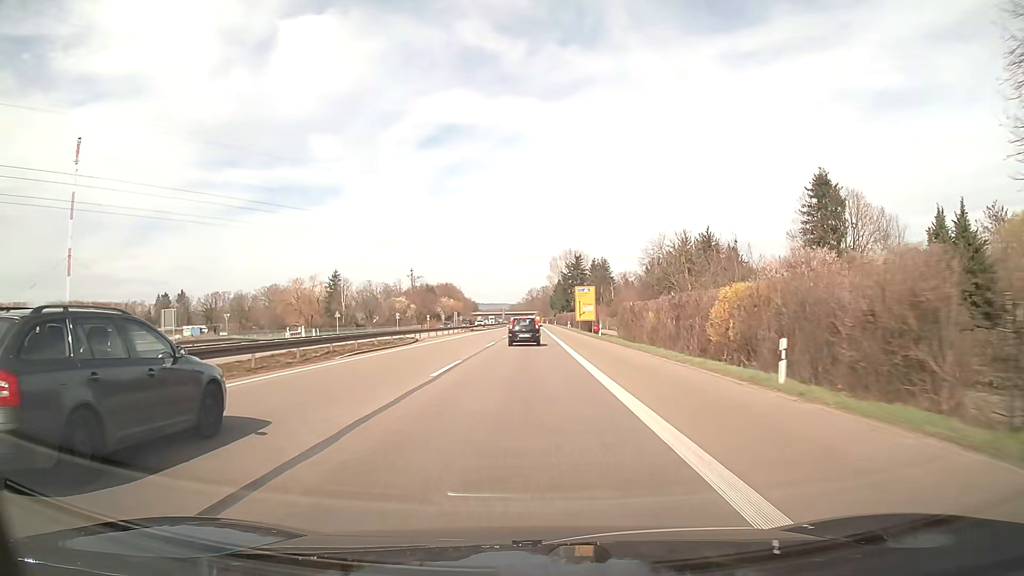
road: trunk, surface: asphalt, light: Day
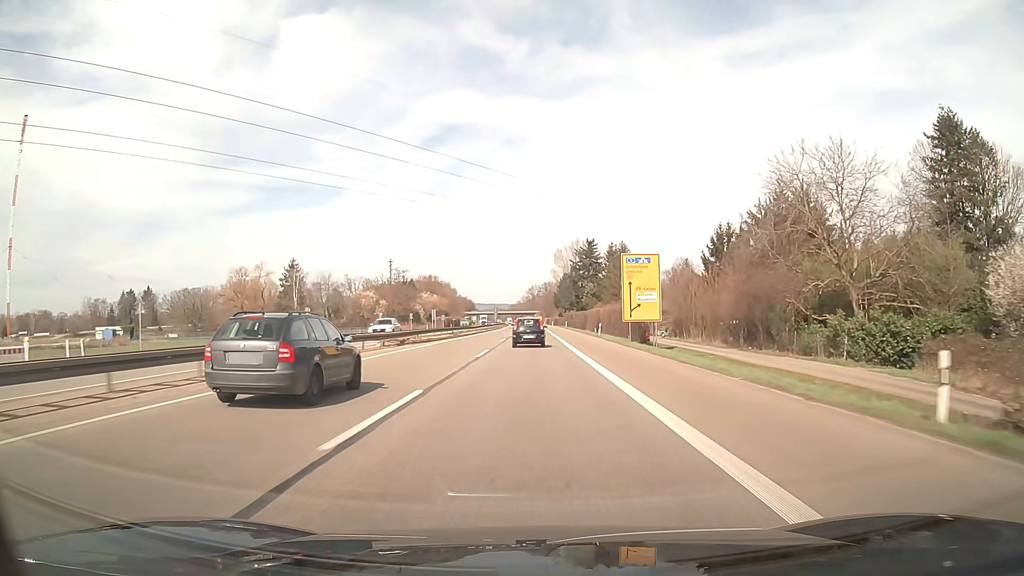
(-0.1, +46.2) m; 0°
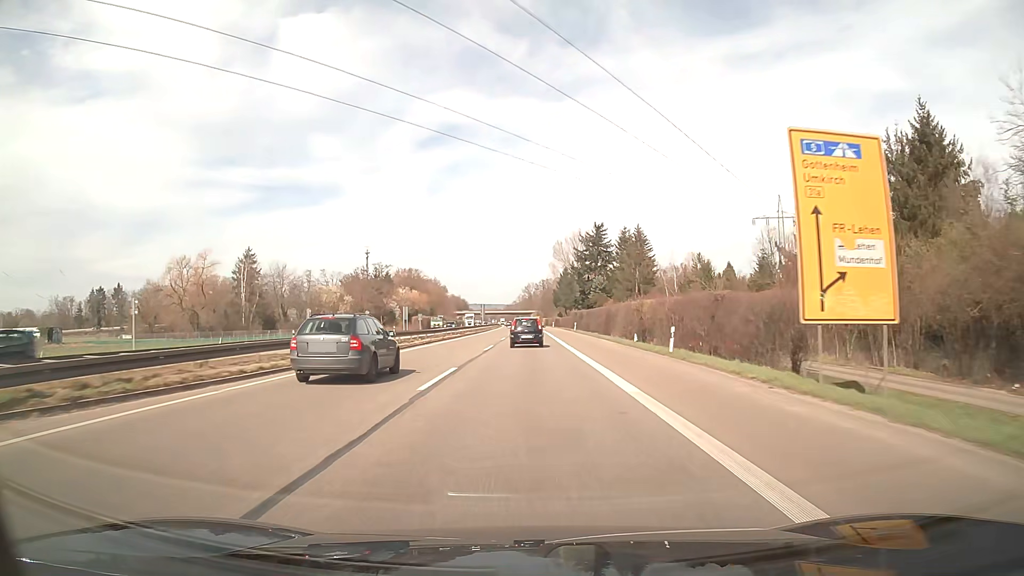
(+0.1, +31.0) m; 0°
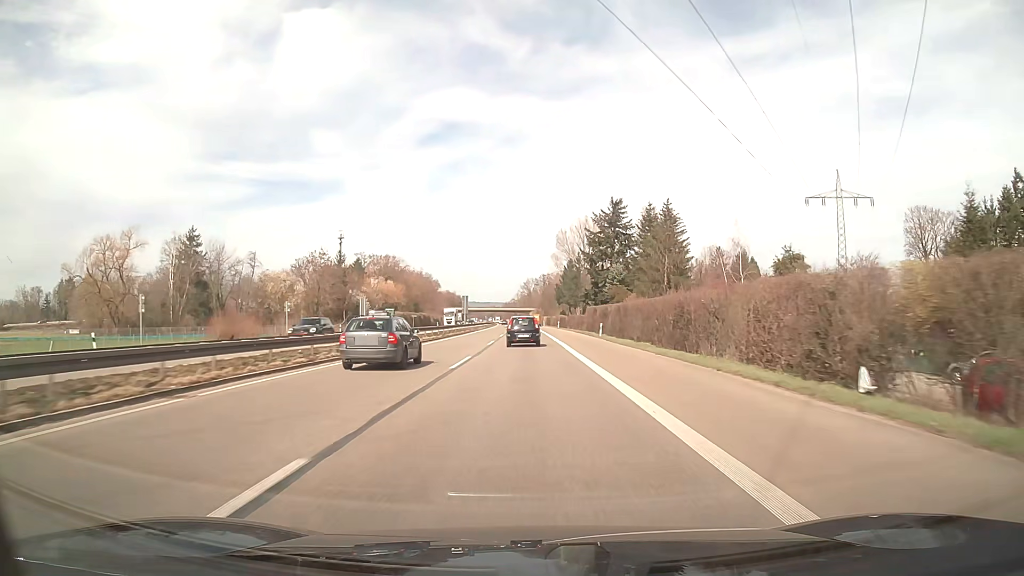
(0.0, +31.0) m; 0°
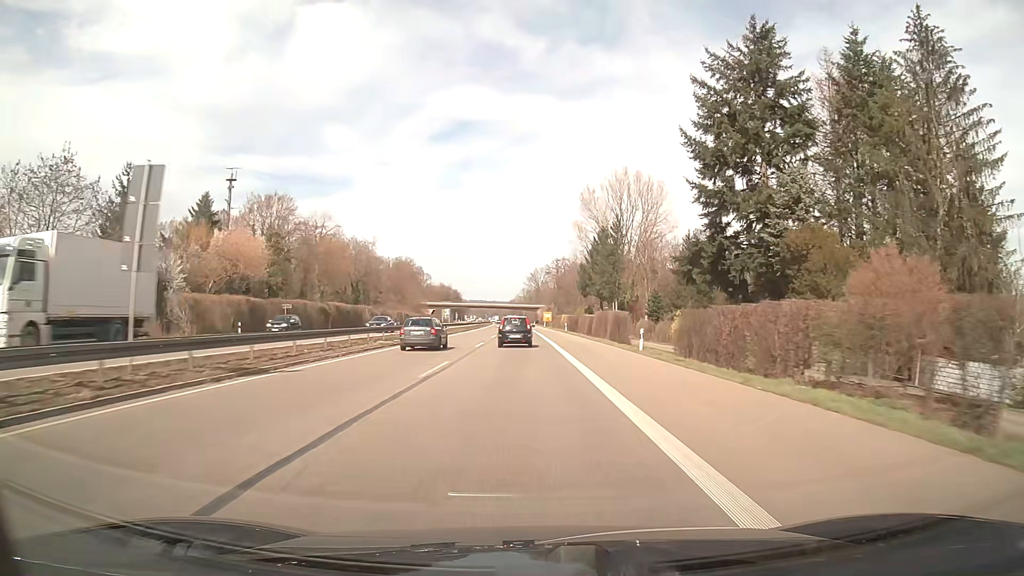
(-0.2, +77.0) m; -1°
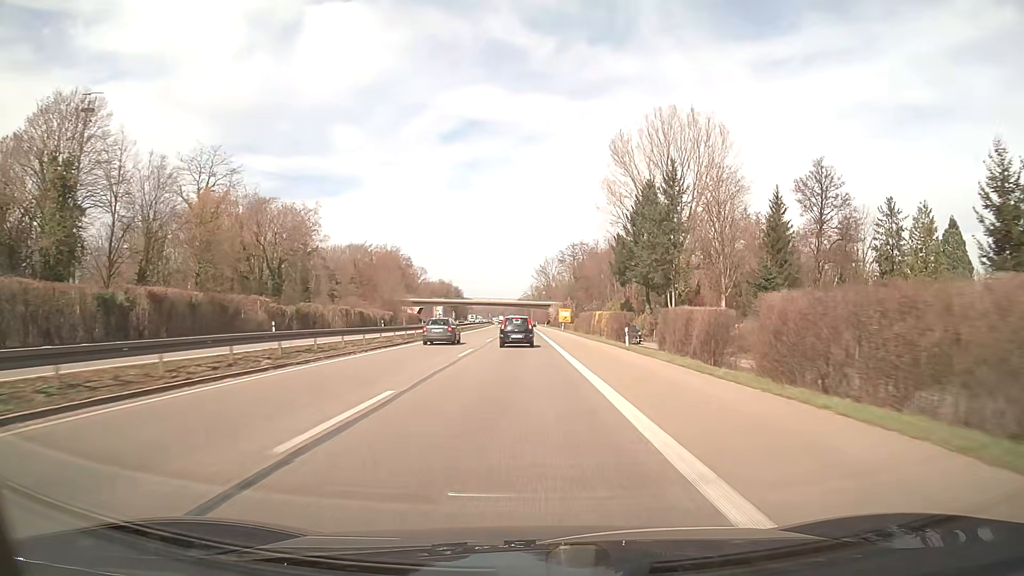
(-0.3, +45.6) m; -1°
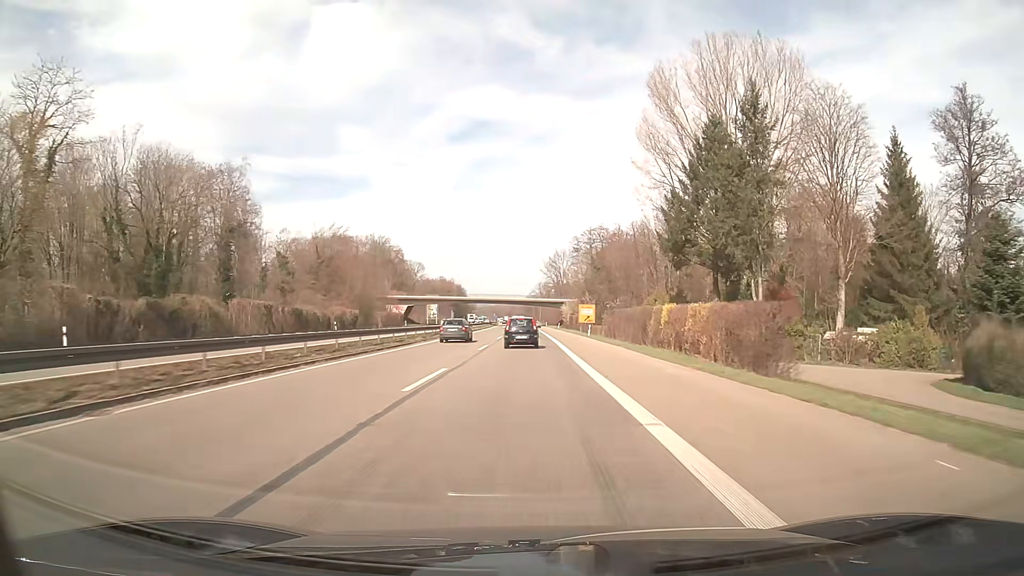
(-0.1, +30.4) m; -1°
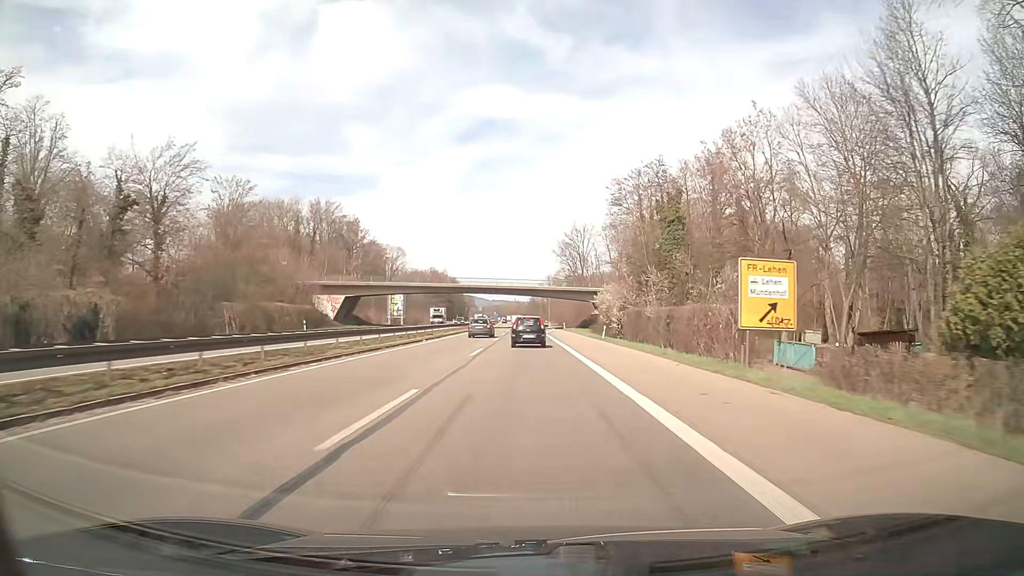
(-0.3, +61.0) m; -1°
(0, +10) (0, +20) (0, +30) (0, +40) (0, +50) (0, +60) (-1, +70) (-1, +80) (-1, +90) (-1, +100) m
